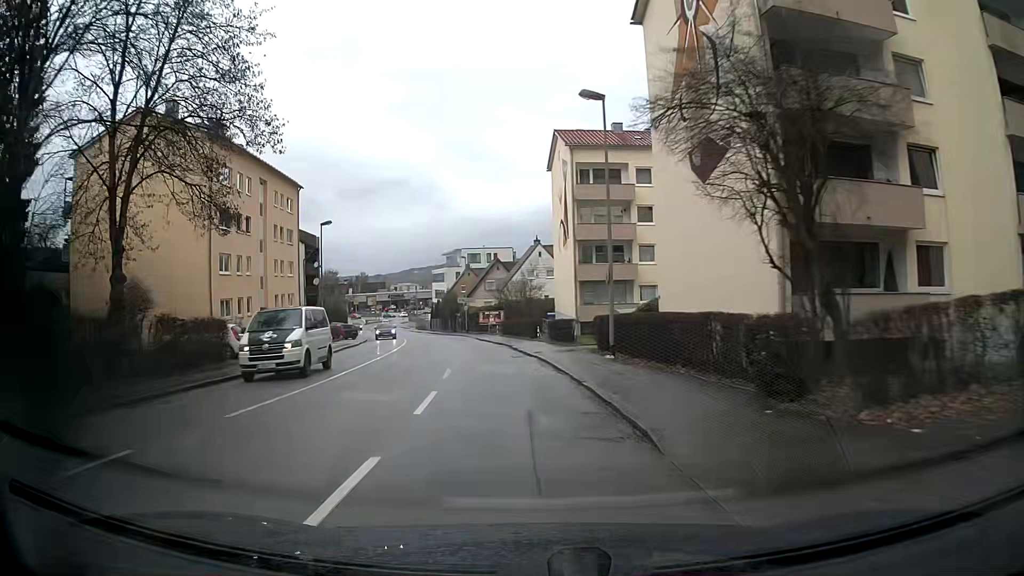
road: tertiary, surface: asphalt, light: Day
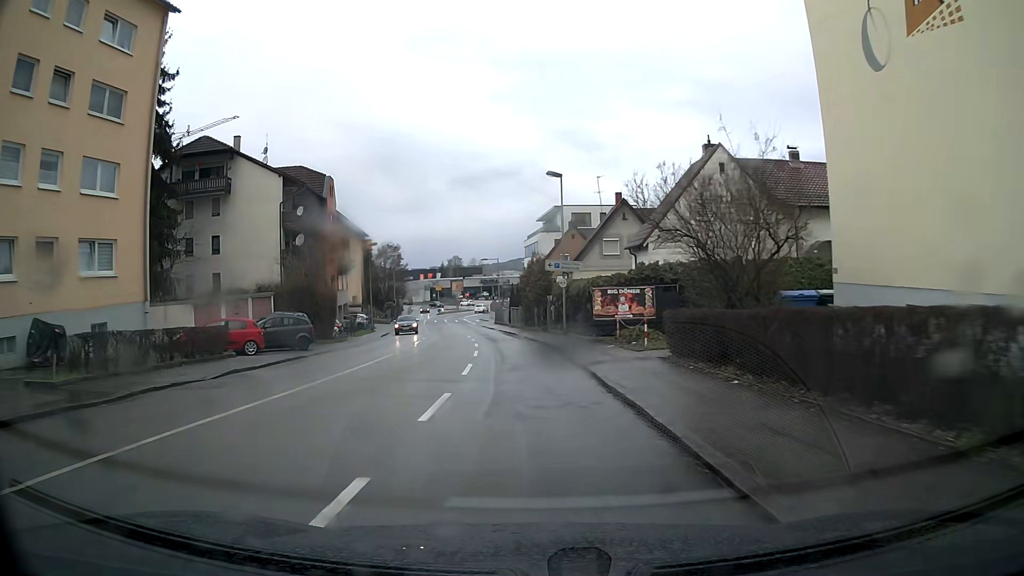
(-3.8, +37.8) m; -9°
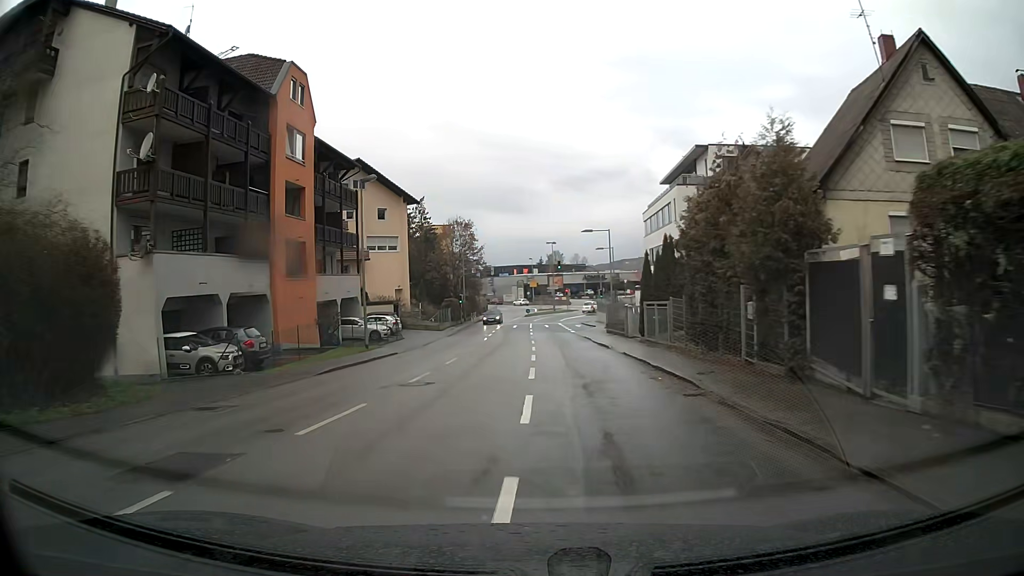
(-1.8, +30.4) m; -8°
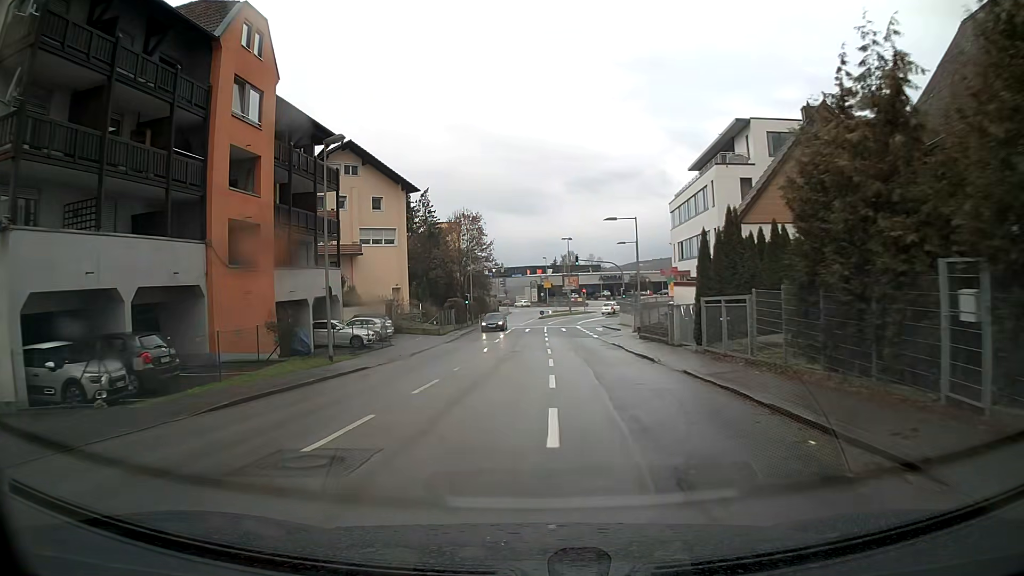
(-0.1, +7.6) m; -1°
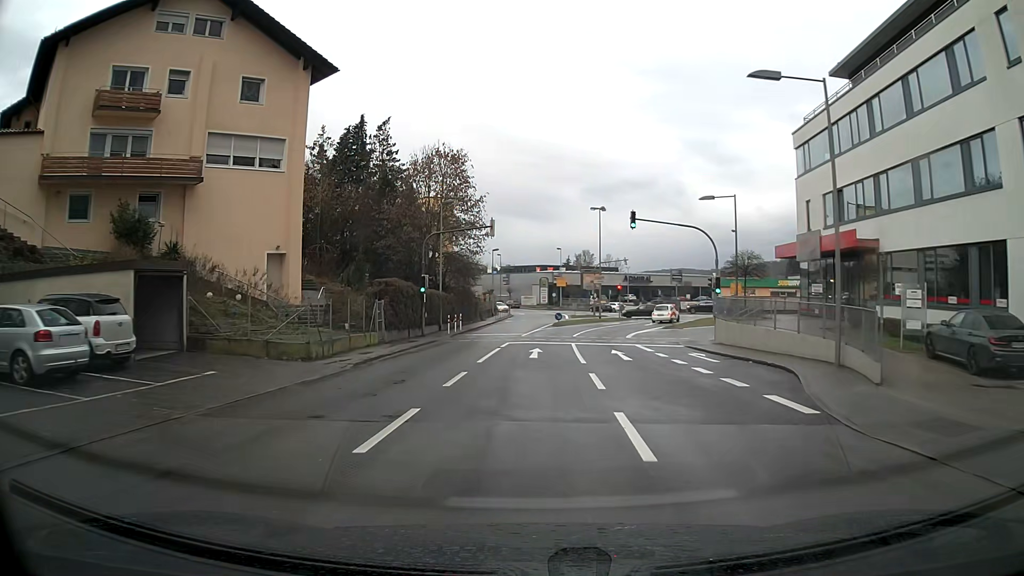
(-0.3, +30.5) m; -1°
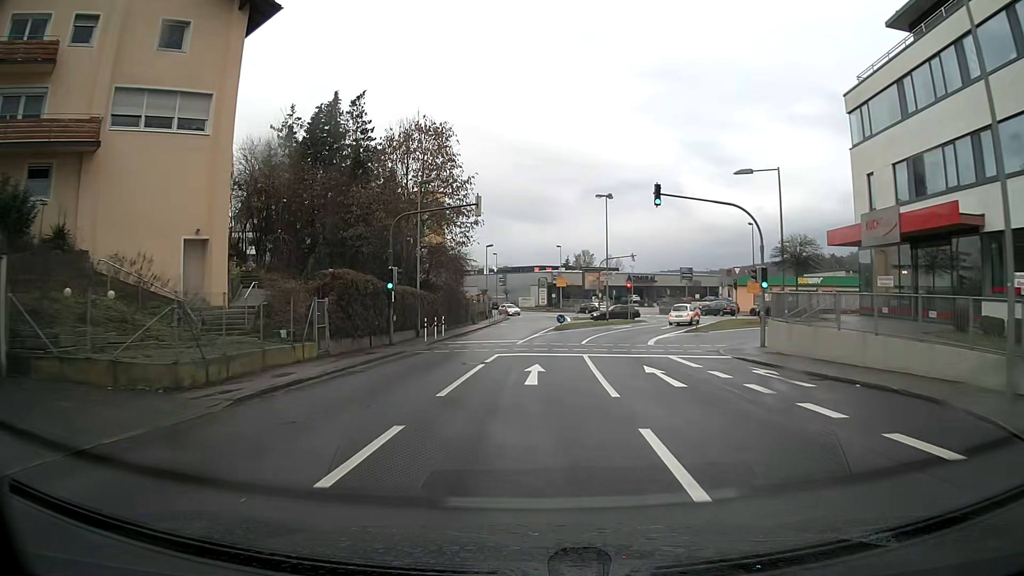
(0.0, +7.5) m; 0°
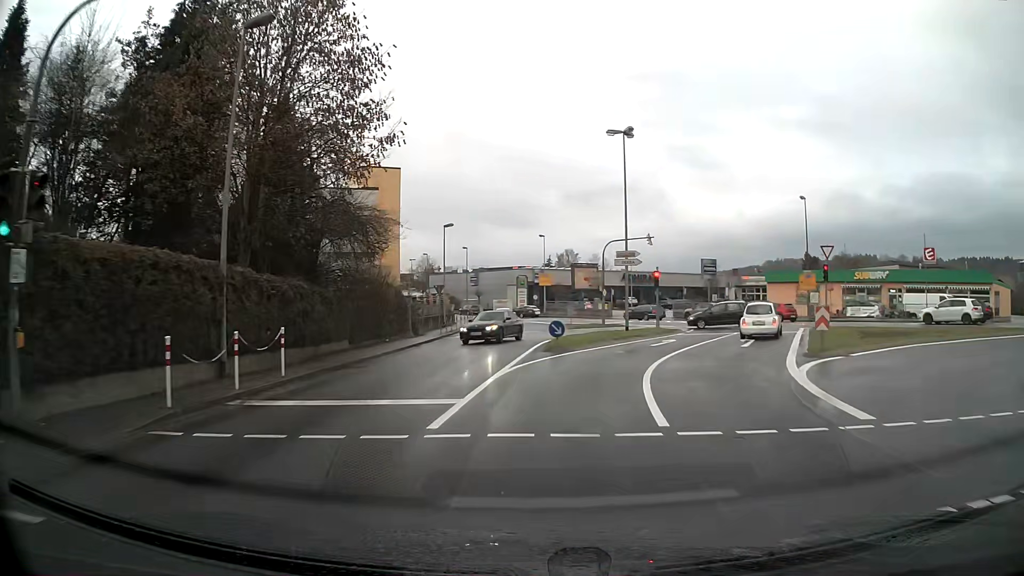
(+0.4, +20.6) m; +3°
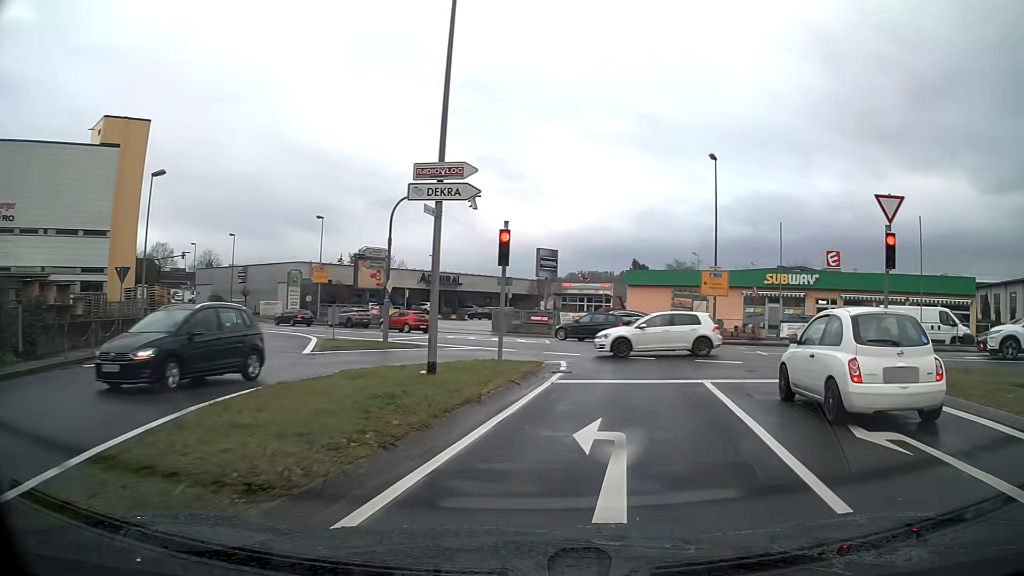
(+2.4, +20.4) m; +18°
